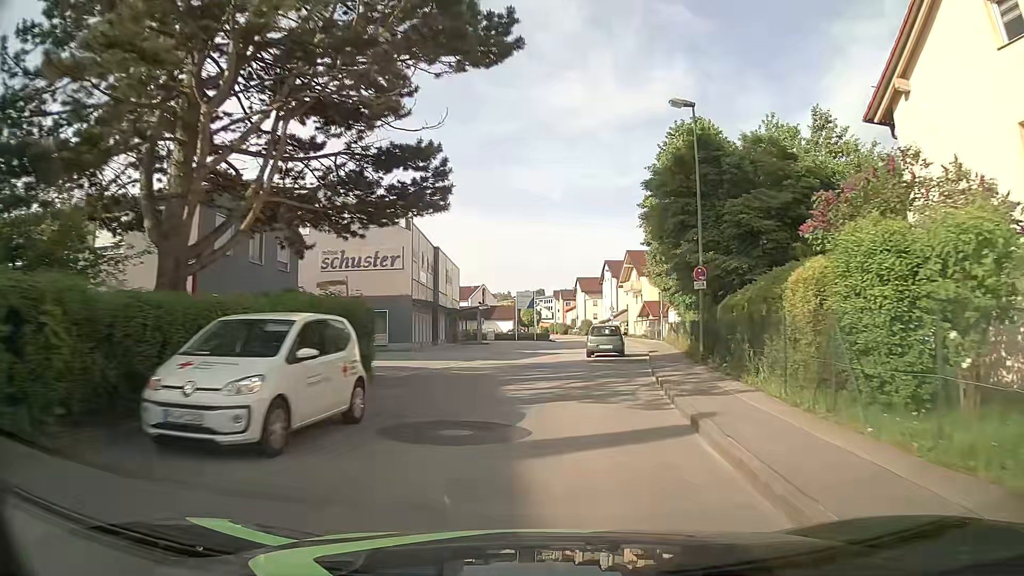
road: unclassified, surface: asphalt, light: Day
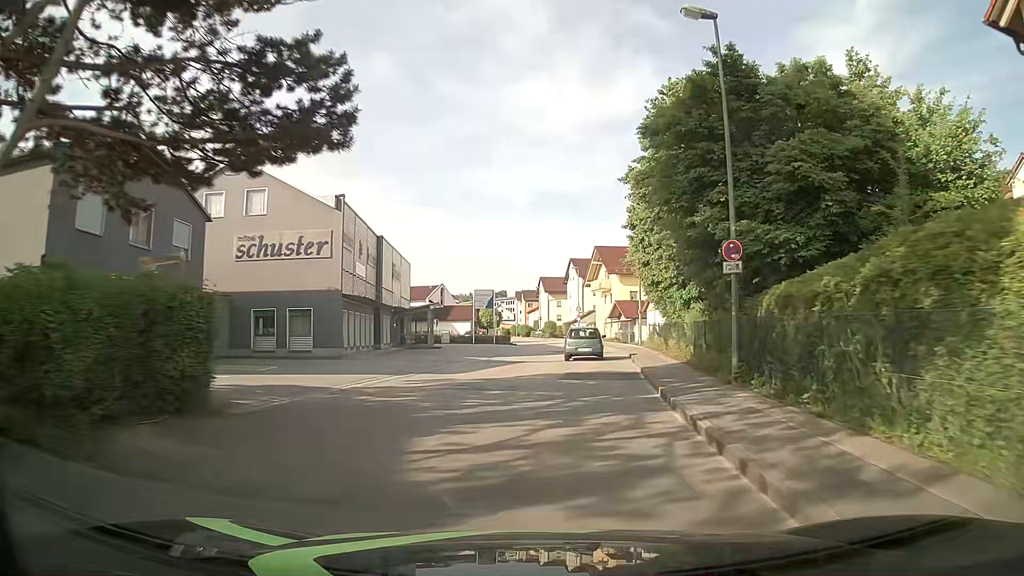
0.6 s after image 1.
(+0.1, +6.9) m; +3°
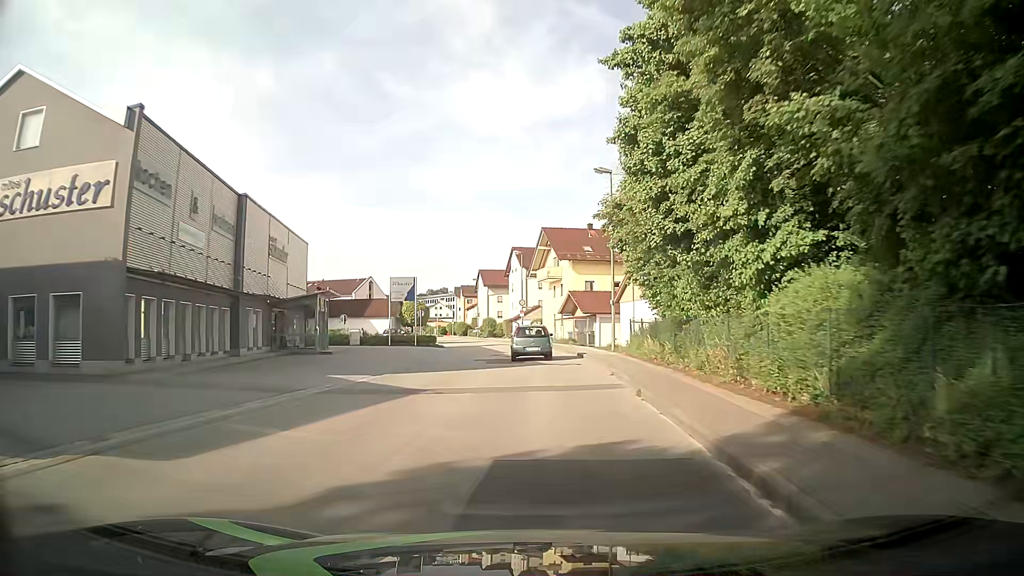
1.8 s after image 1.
(+0.7, +13.6) m; +6°
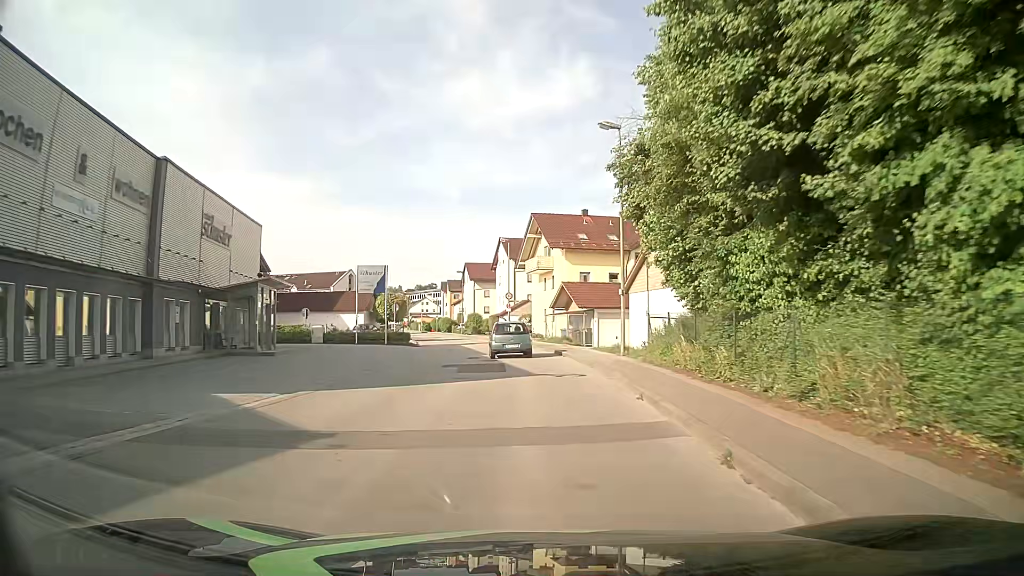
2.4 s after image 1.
(0.0, +6.6) m; 0°
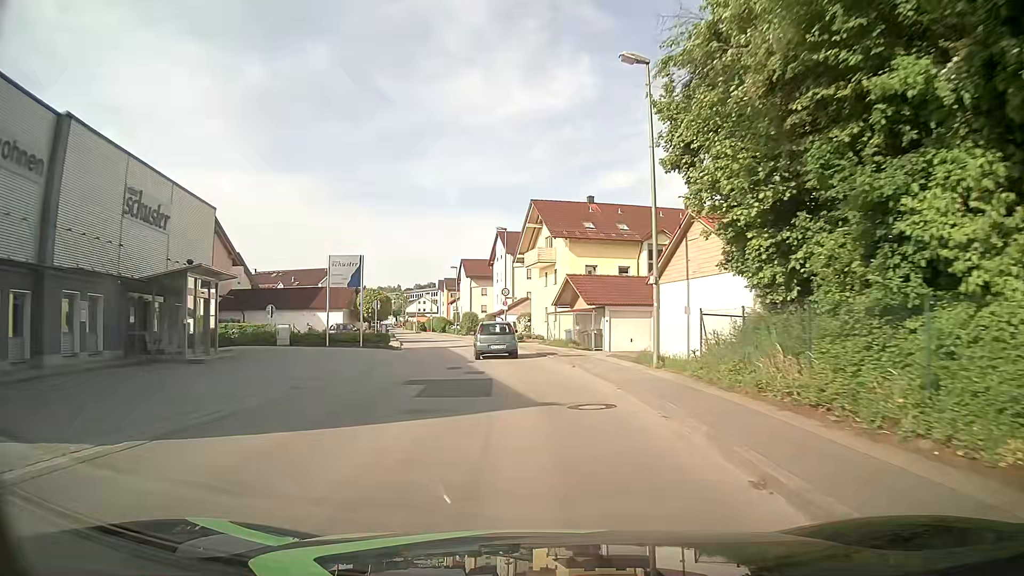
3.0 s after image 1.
(0.0, +6.3) m; -2°
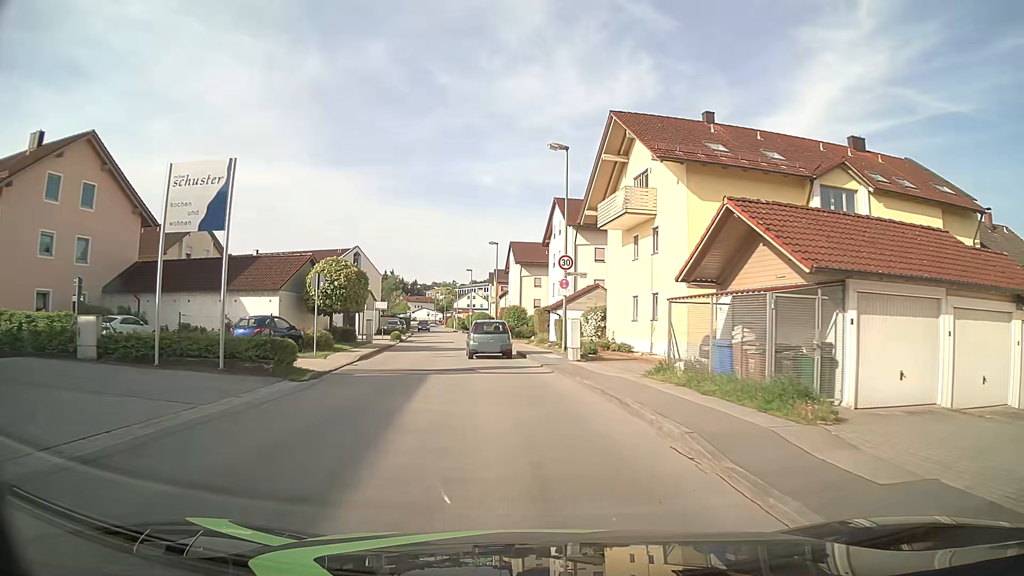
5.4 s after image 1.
(-0.4, +22.6) m; -2°
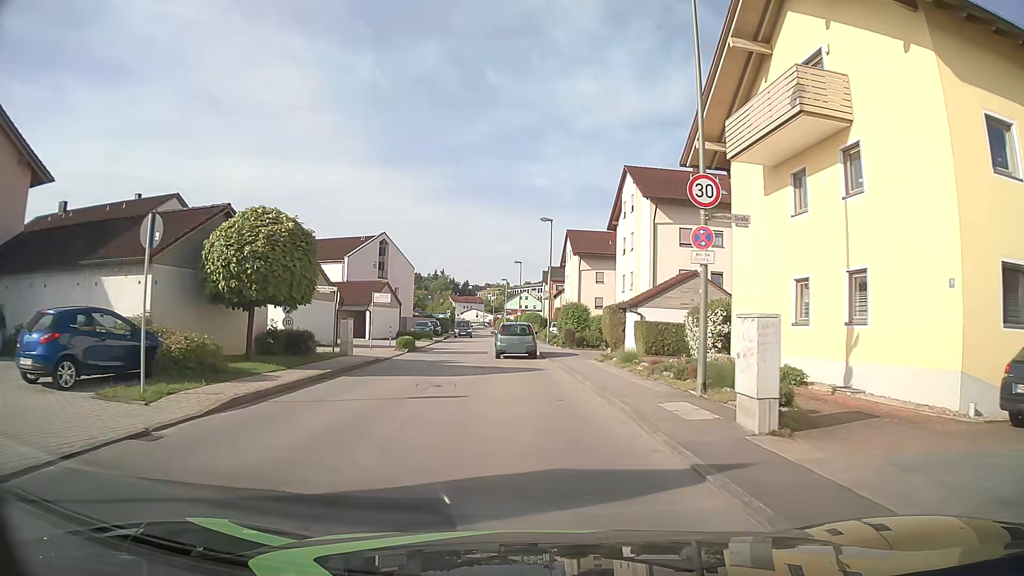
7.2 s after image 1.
(-0.7, +14.4) m; -6°
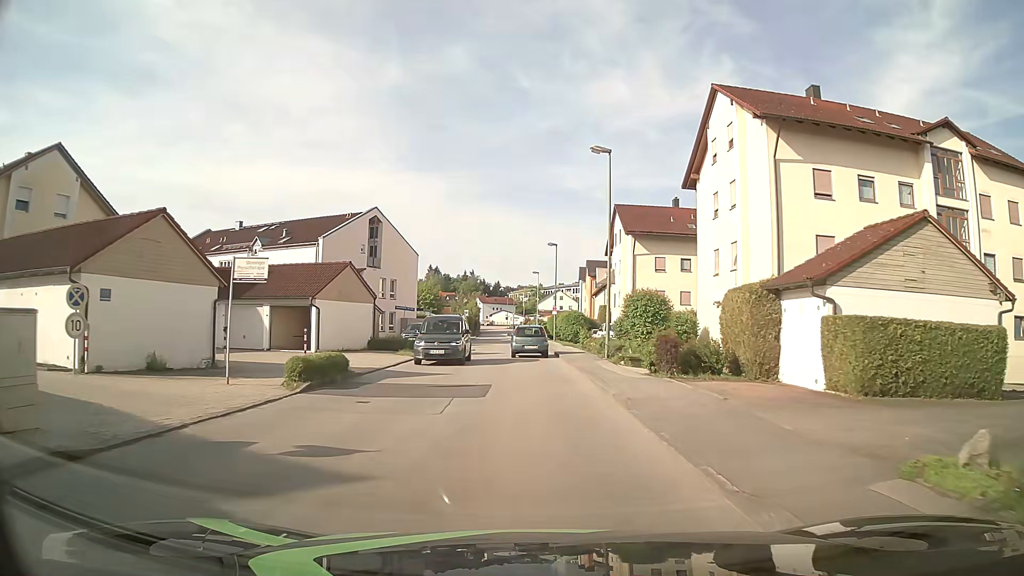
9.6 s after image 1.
(-0.2, +18.3) m; -2°
(0, +10) (0, +20) (-1, +30) (-1, +40) (-1, +50) (-1, +60) (-2, +70) (-2, +80) (-2, +90) (-3, +100) m
